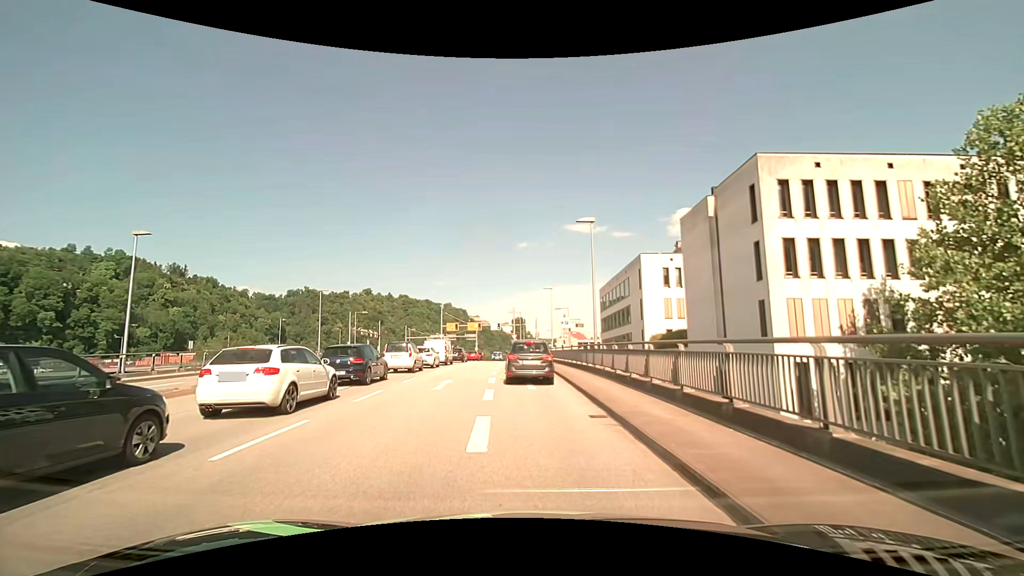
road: primary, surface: asphalt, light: Day
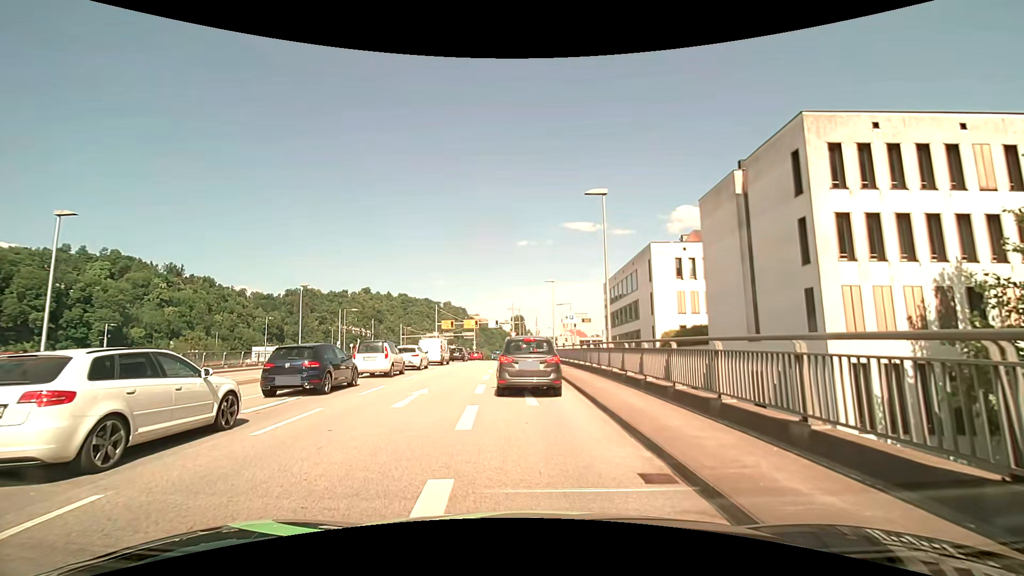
(0.0, +4.3) m; +1°
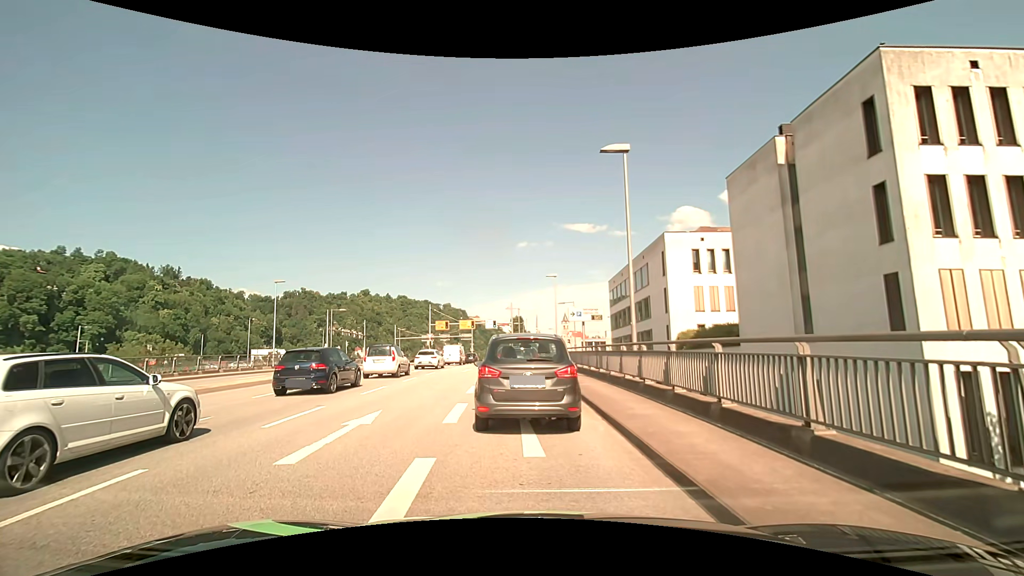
(-0.1, +4.7) m; -1°
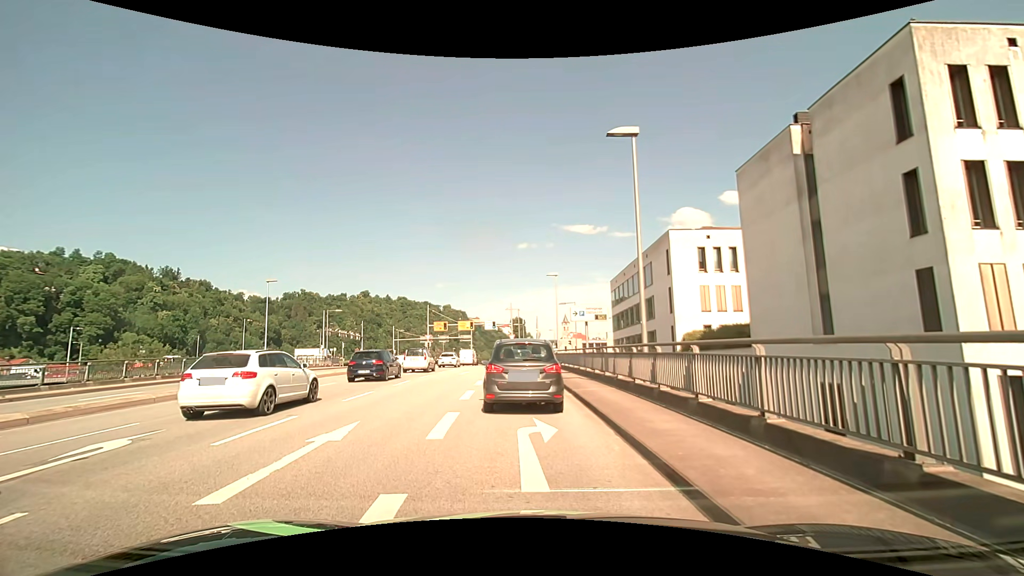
(0.0, +1.4) m; 0°
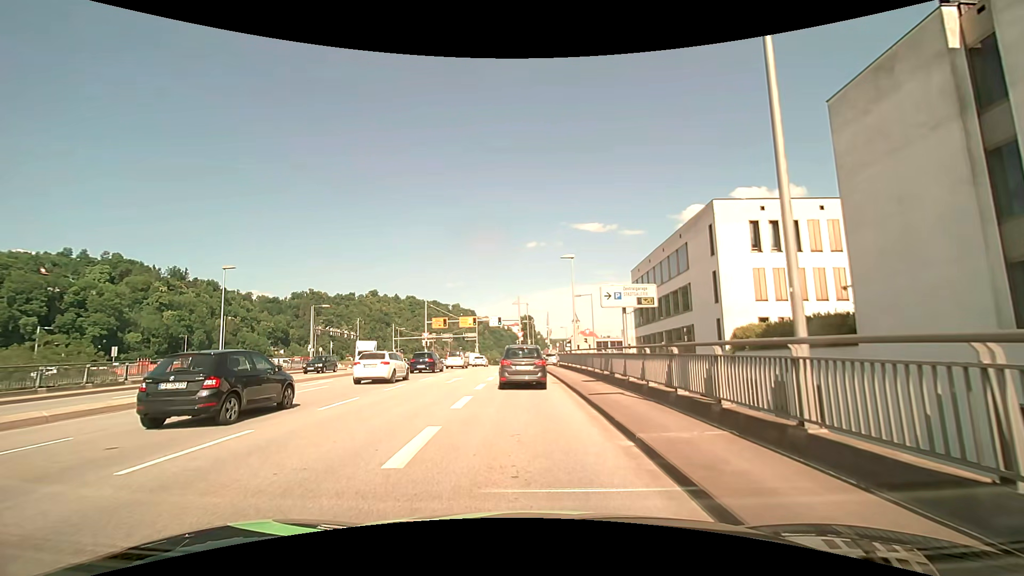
(-0.1, +8.1) m; -1°
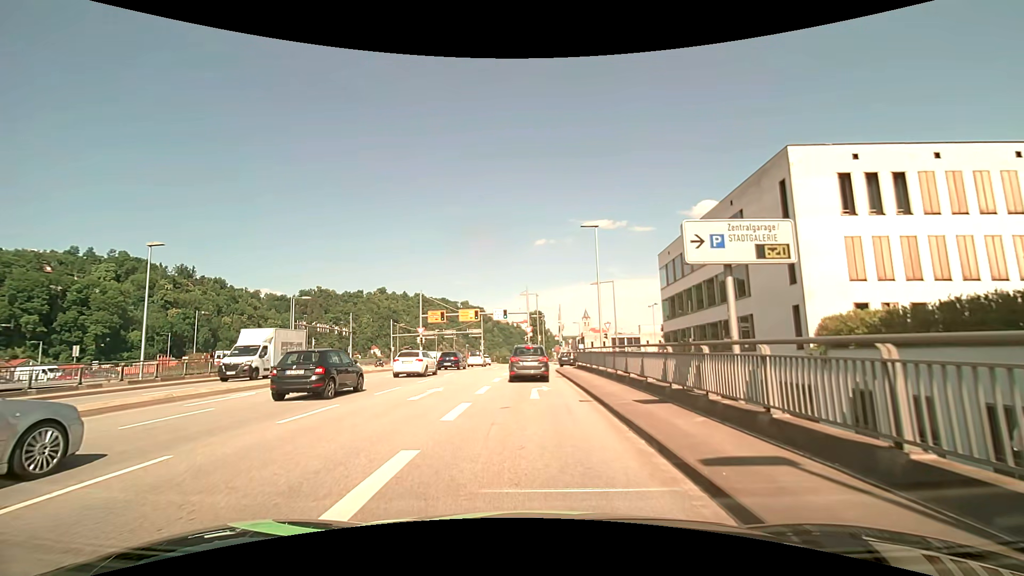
(-0.1, +8.5) m; -1°
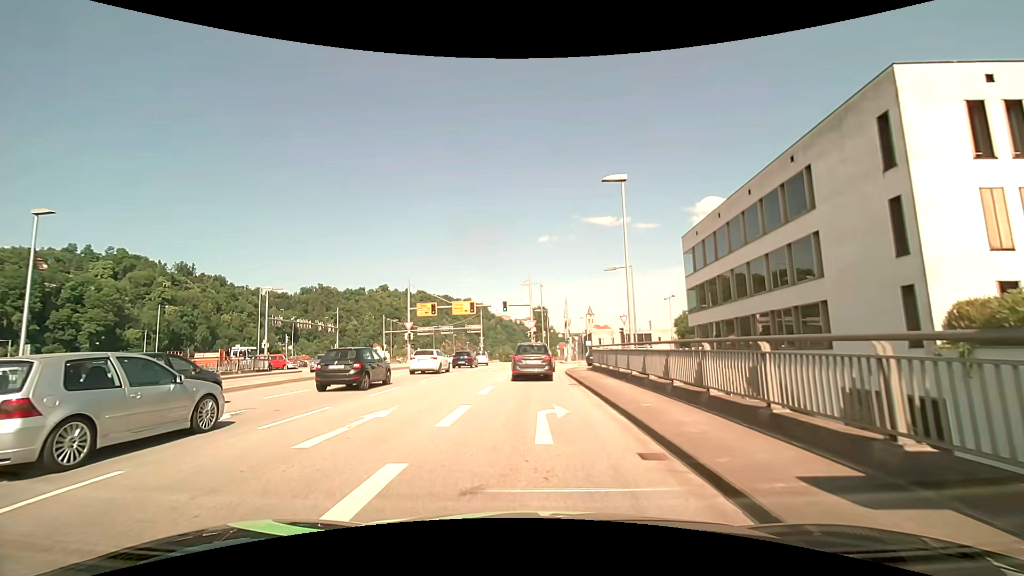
(-0.1, +6.9) m; -1°
